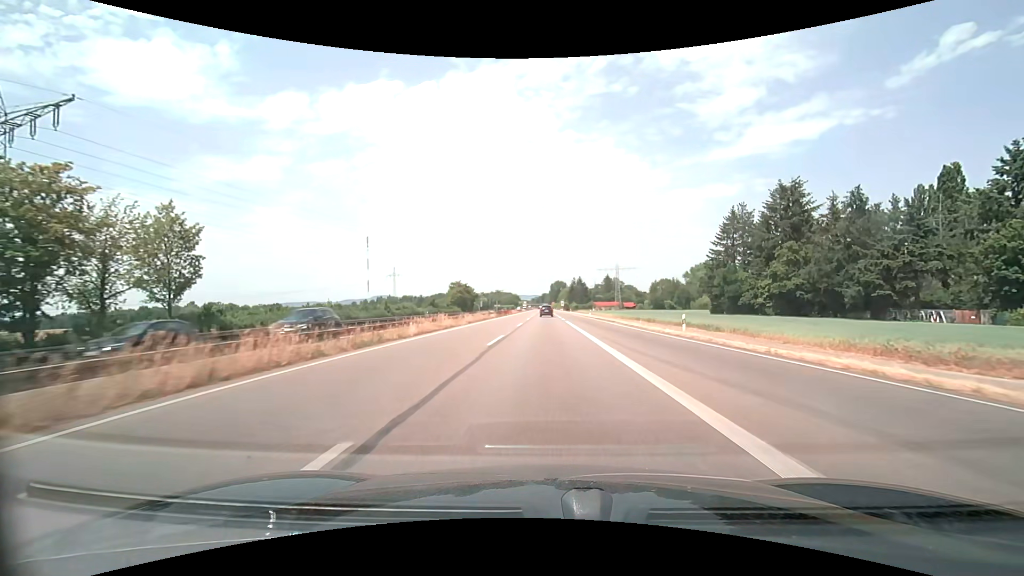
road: trunk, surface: asphalt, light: Day
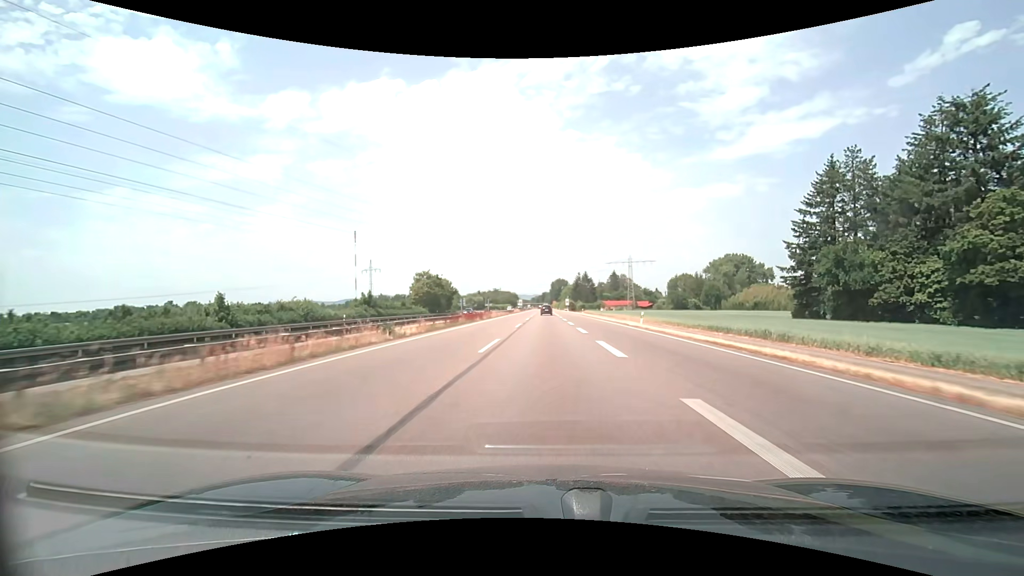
(-0.1, +39.7) m; 0°
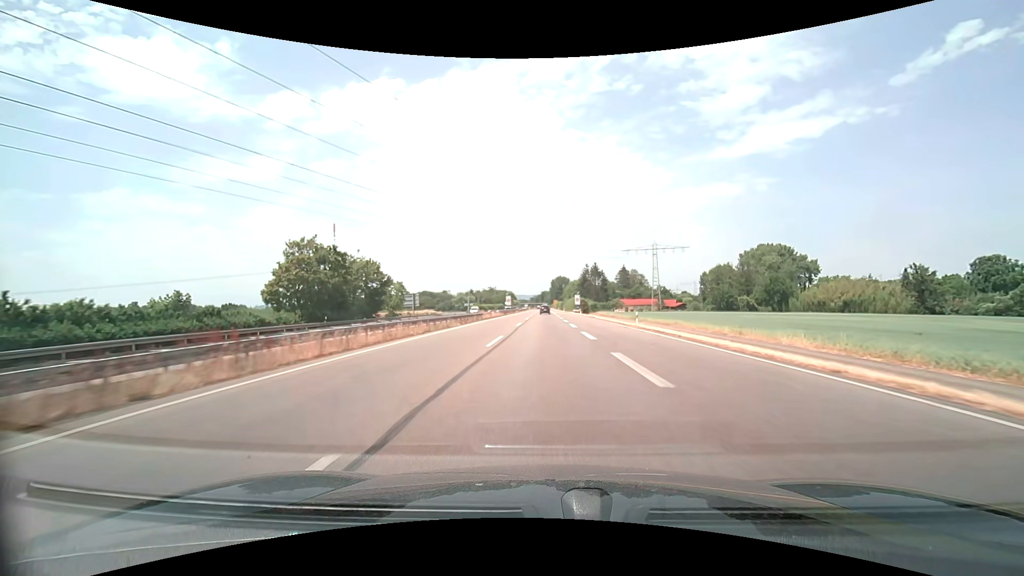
(0.0, +52.9) m; 0°
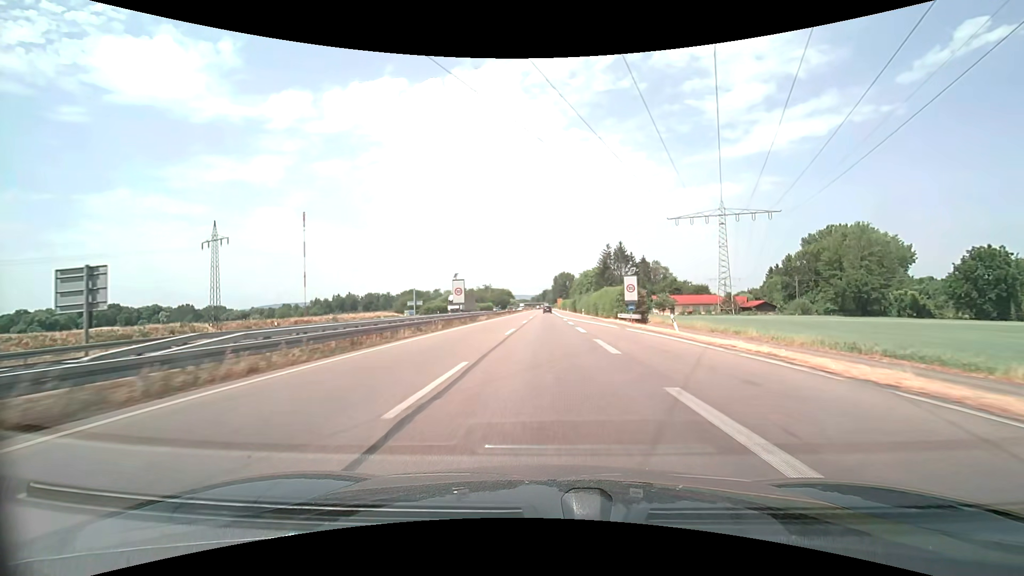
(0.0, +66.1) m; 0°
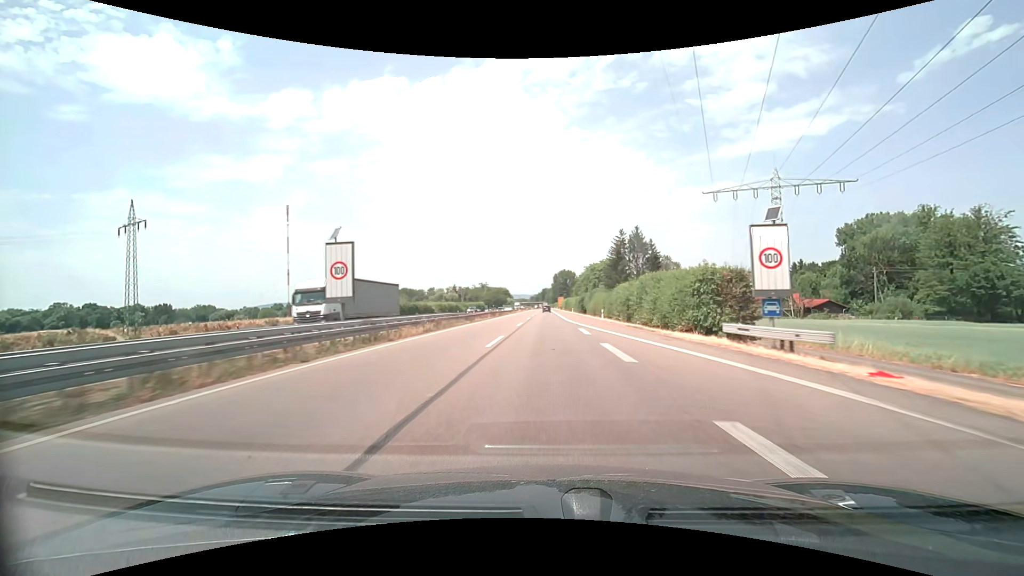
(0.0, +26.5) m; 0°
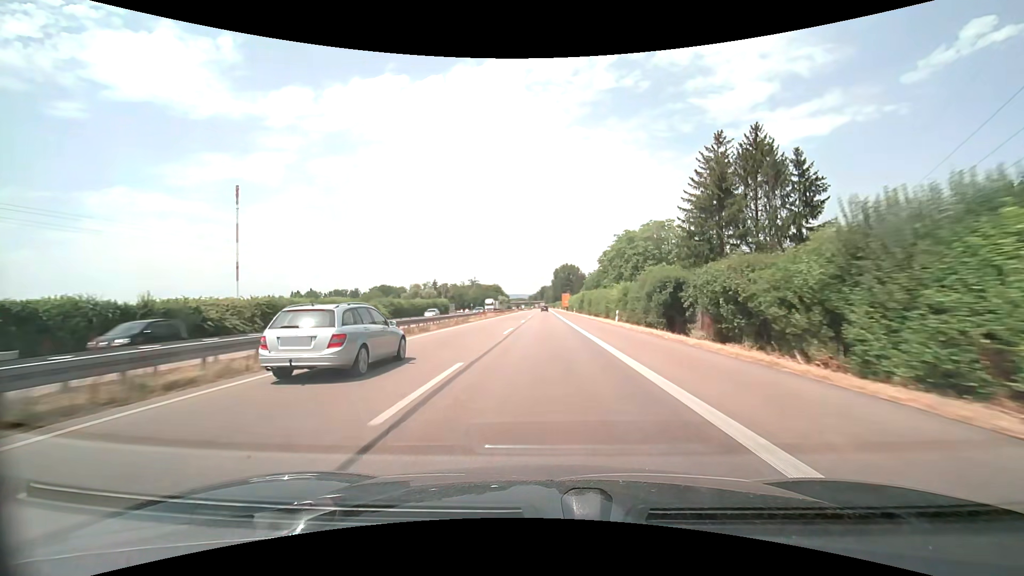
(+0.3, +66.1) m; 0°
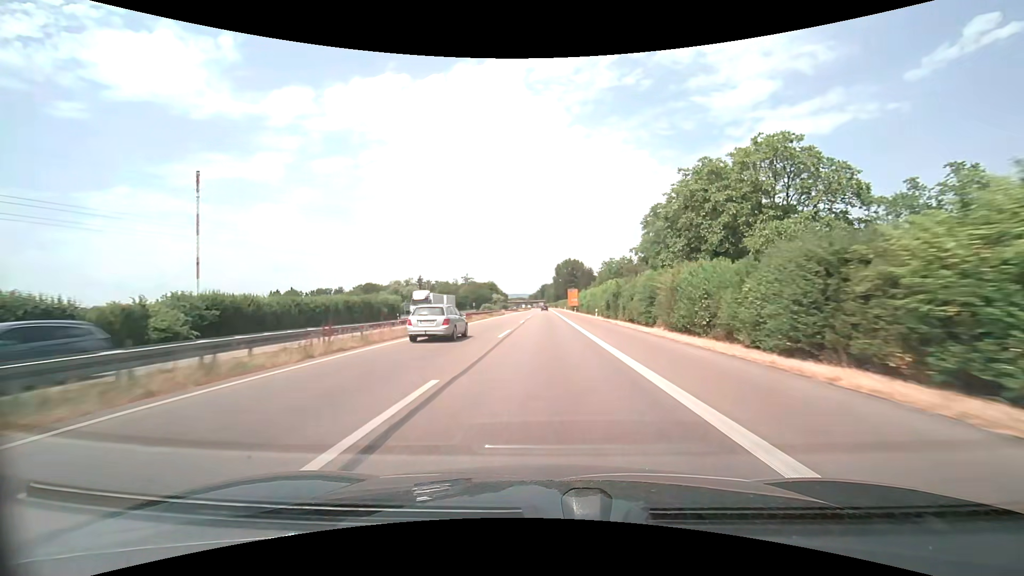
(-0.1, +39.6) m; 0°
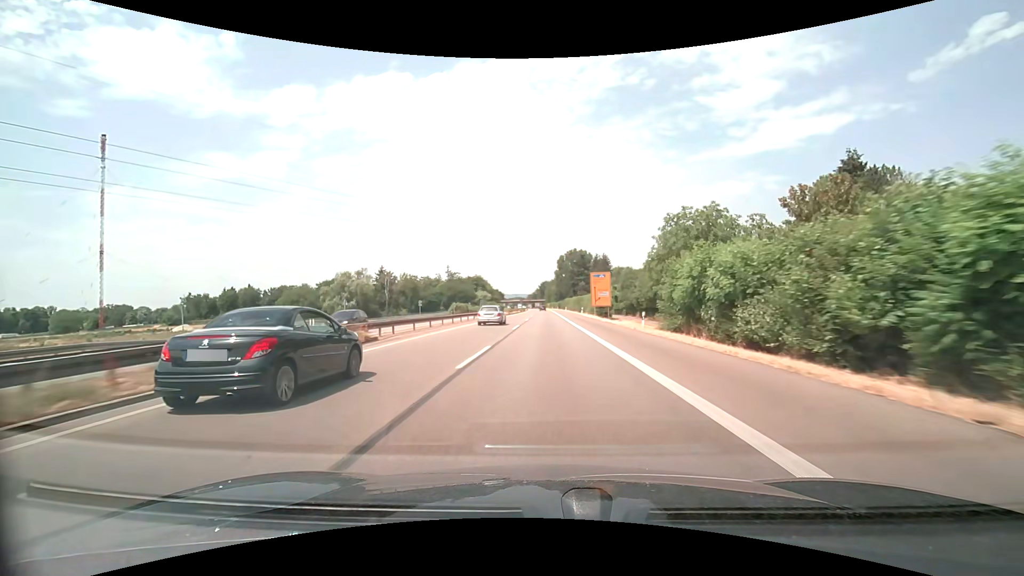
(+0.1, +66.0) m; 0°
(0, +10) (0, +20) (0, +30) (0, +40) (0, +50) (0, +60) (0, +70) (0, +80) (0, +90) (0, +100) m
